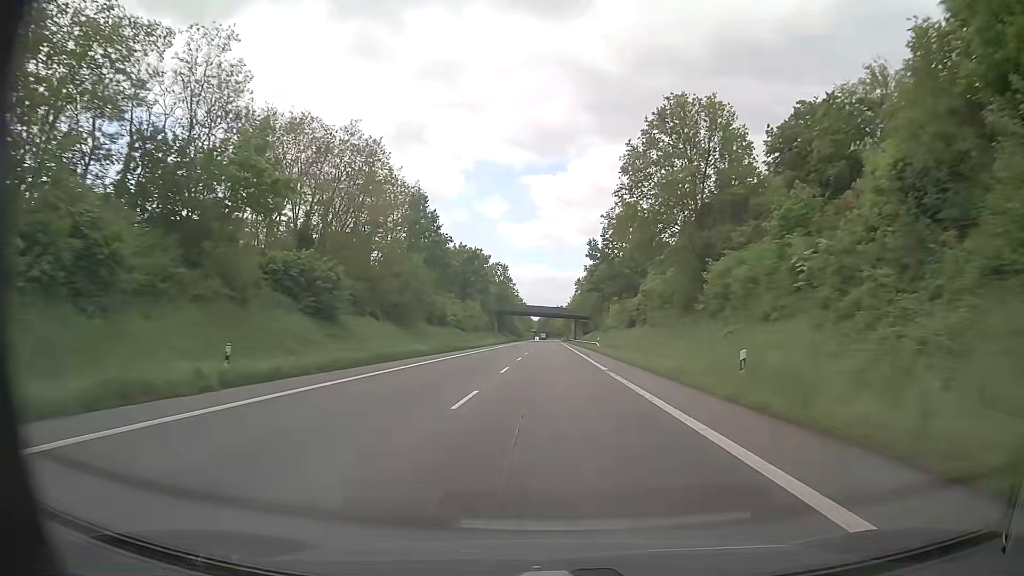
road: primary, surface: asphalt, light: Day
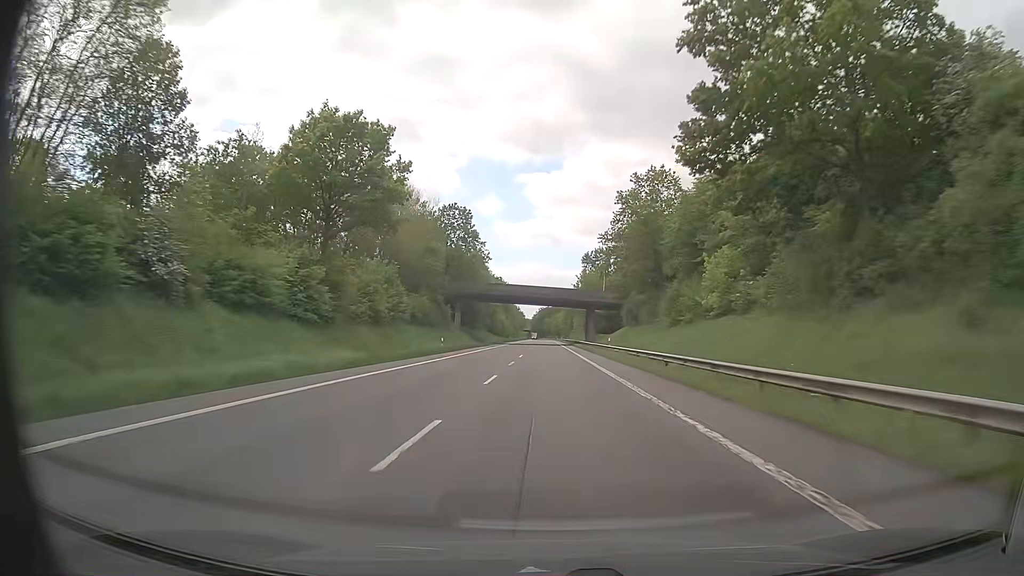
(+0.1, +65.4) m; 0°
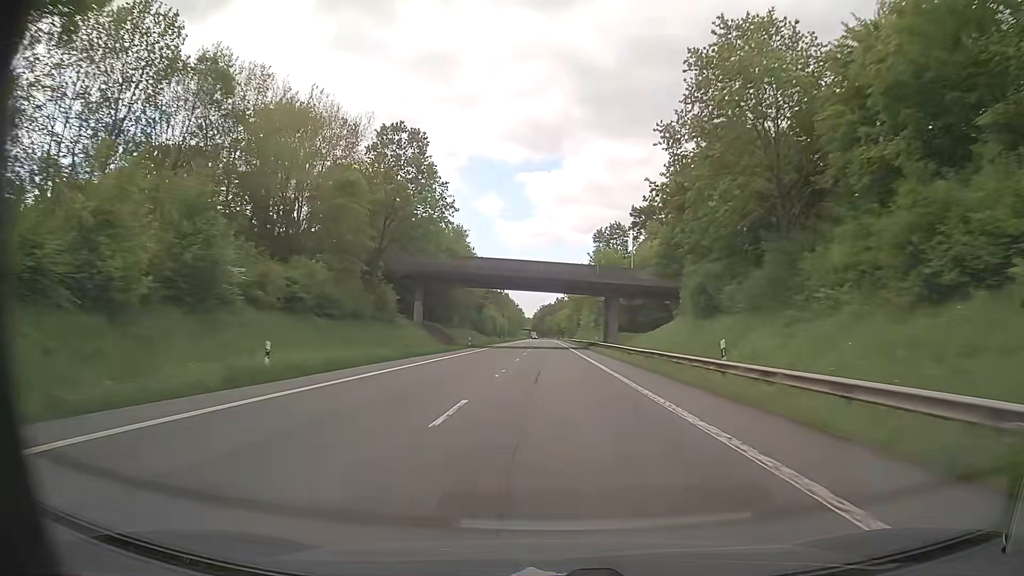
(0.0, +32.7) m; 0°
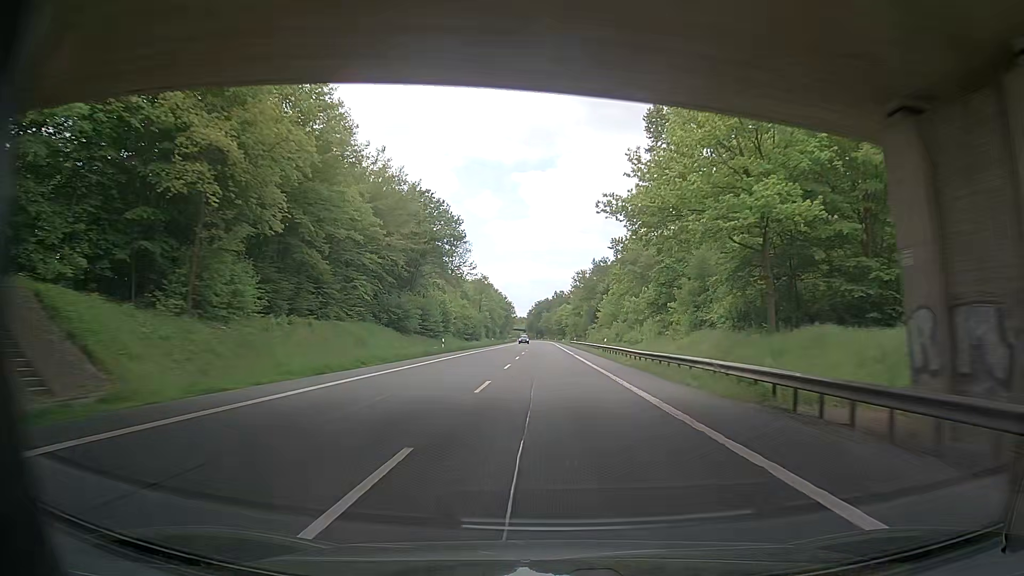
(+0.2, +65.3) m; 0°
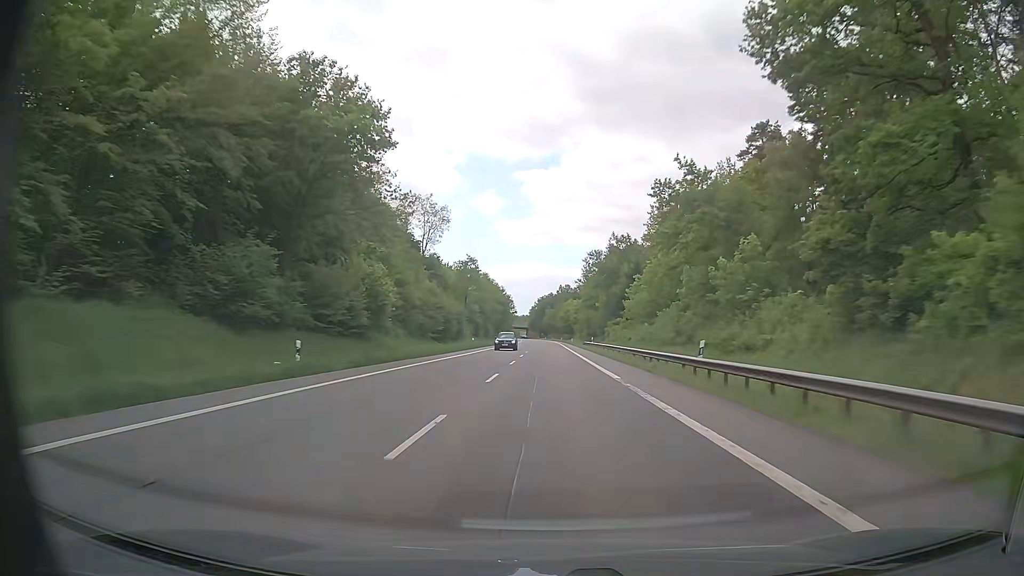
(+0.1, +32.6) m; 0°
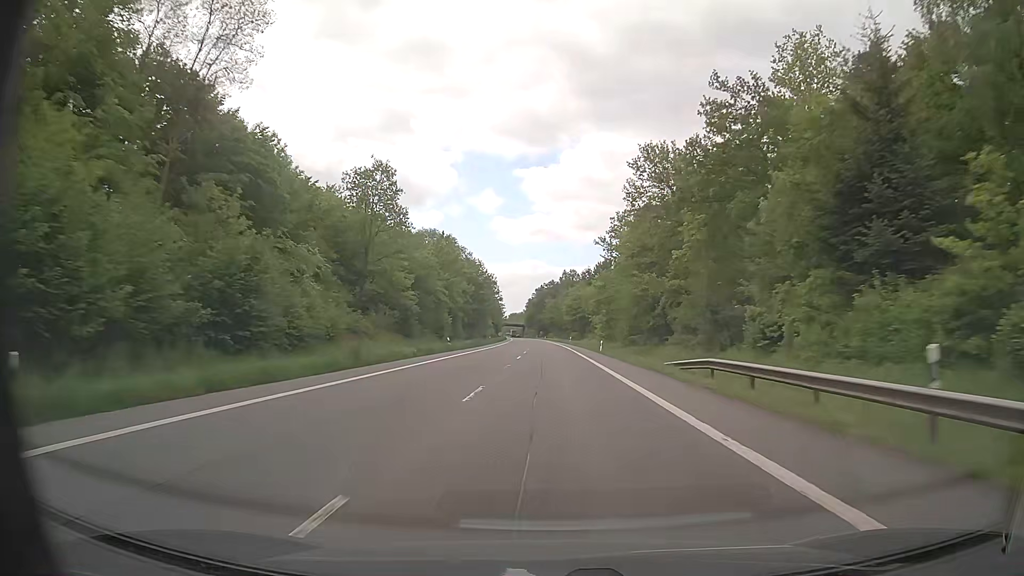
(-0.4, +65.2) m; 0°
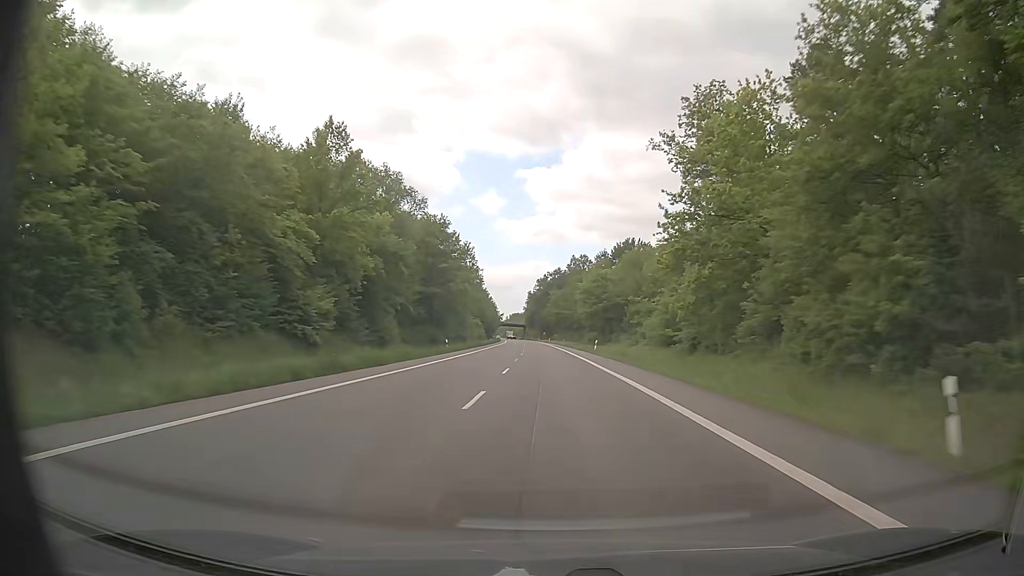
(-0.1, +48.9) m; 0°
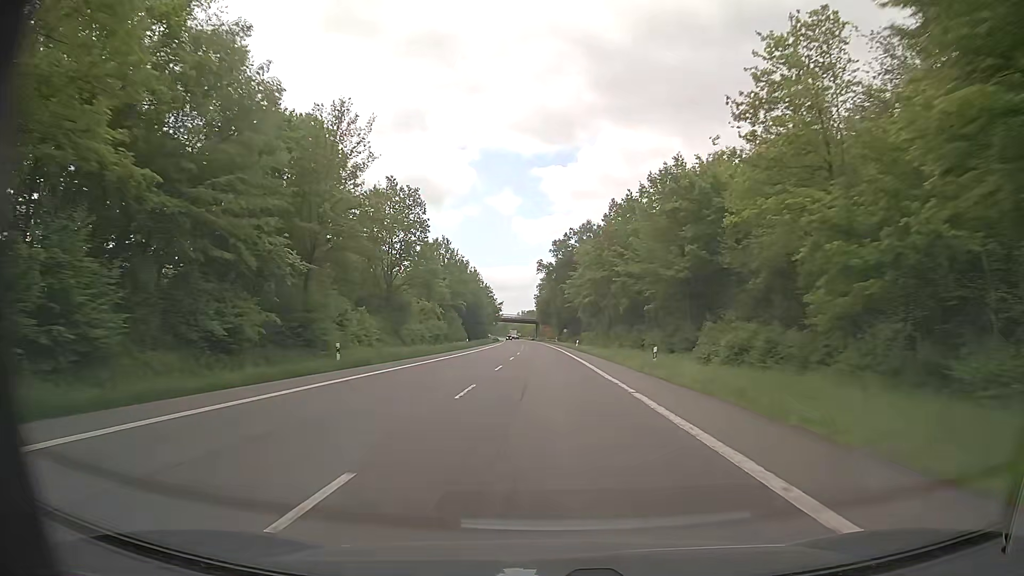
(-0.9, +81.4) m; -1°
(0, +10) (0, +20) (0, +30) (0, +40) (0, +50) (-1, +60) (-1, +70) (-1, +80) (-1, +90) (-2, +100) m
